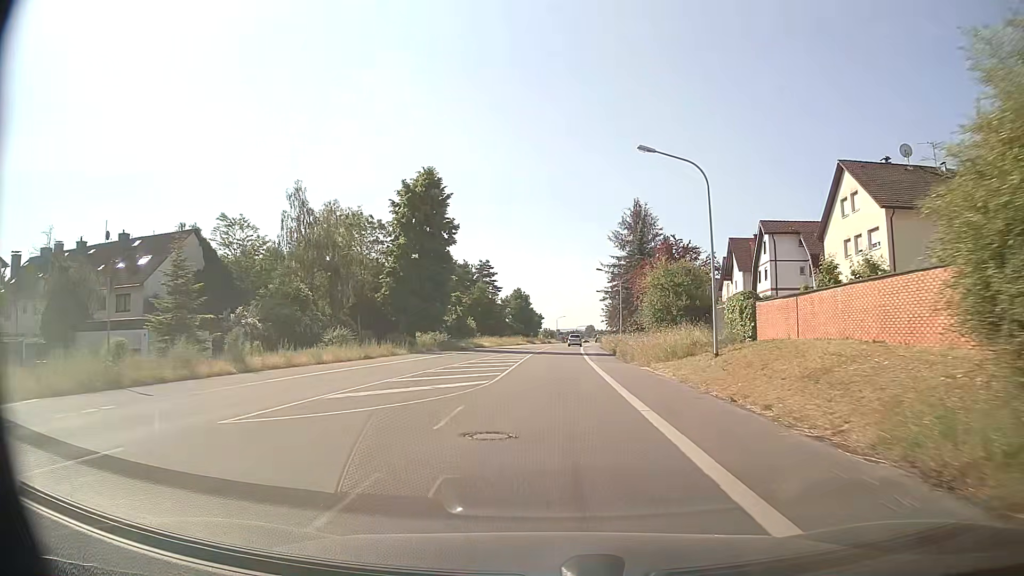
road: primary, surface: asphalt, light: Day
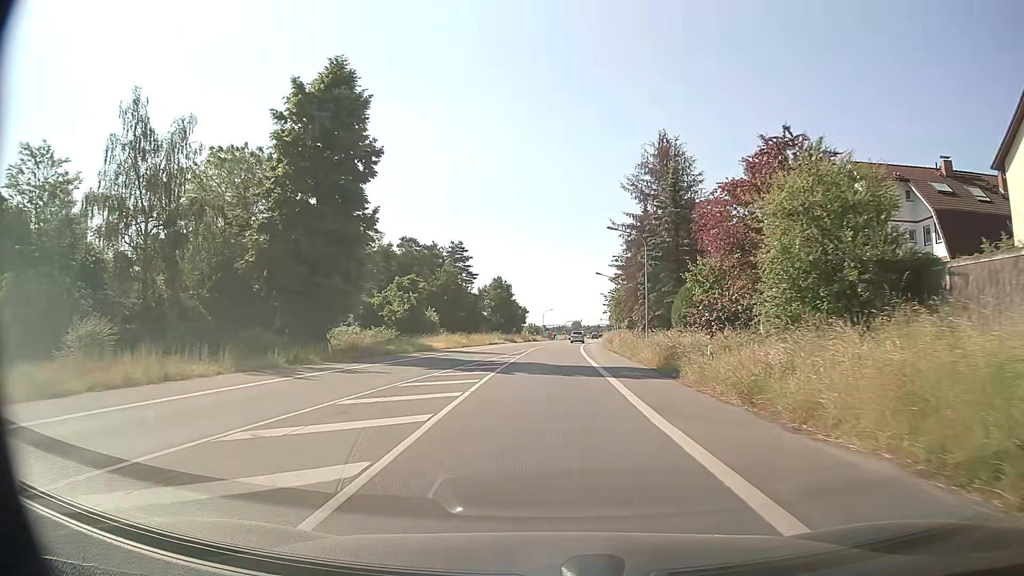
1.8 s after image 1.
(+0.2, +23.8) m; +1°
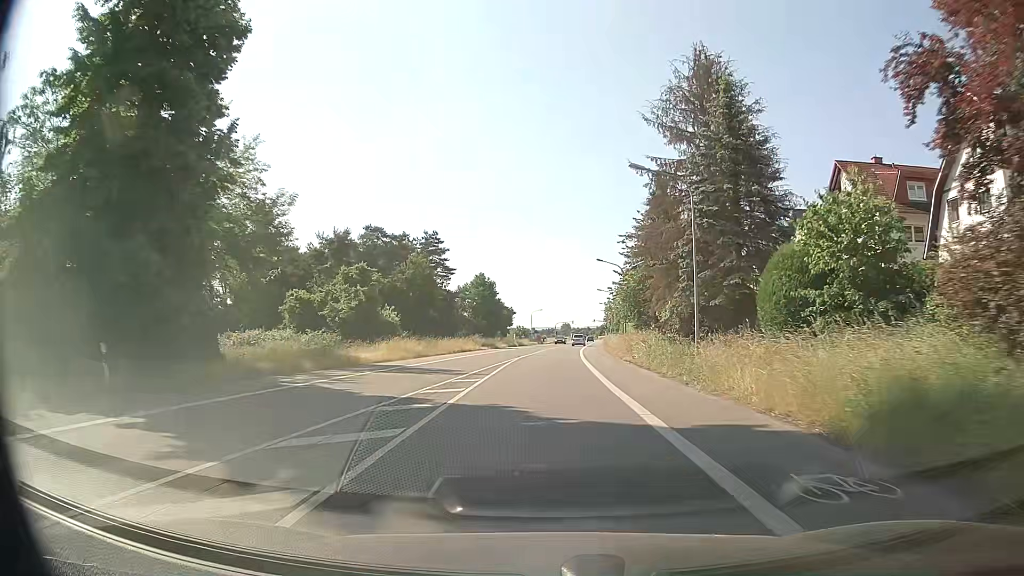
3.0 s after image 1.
(+0.2, +16.1) m; +1°
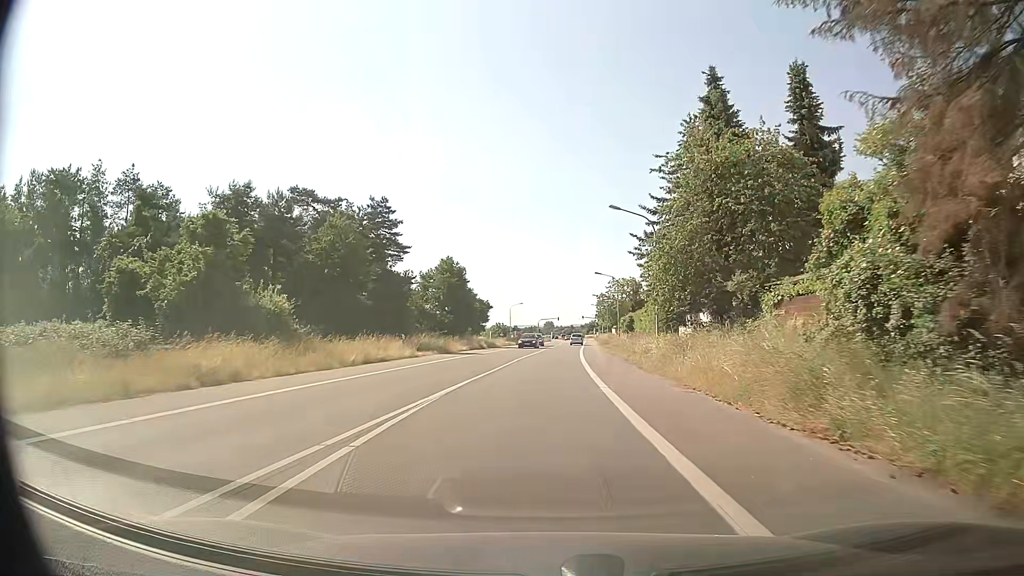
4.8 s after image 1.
(+0.5, +24.3) m; +2°
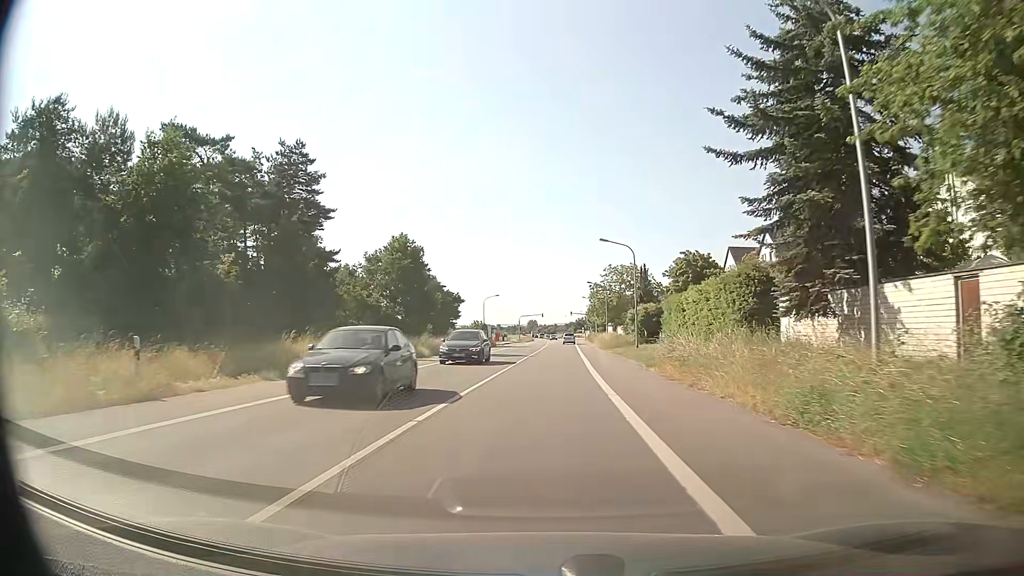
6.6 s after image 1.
(+0.2, +24.7) m; +1°
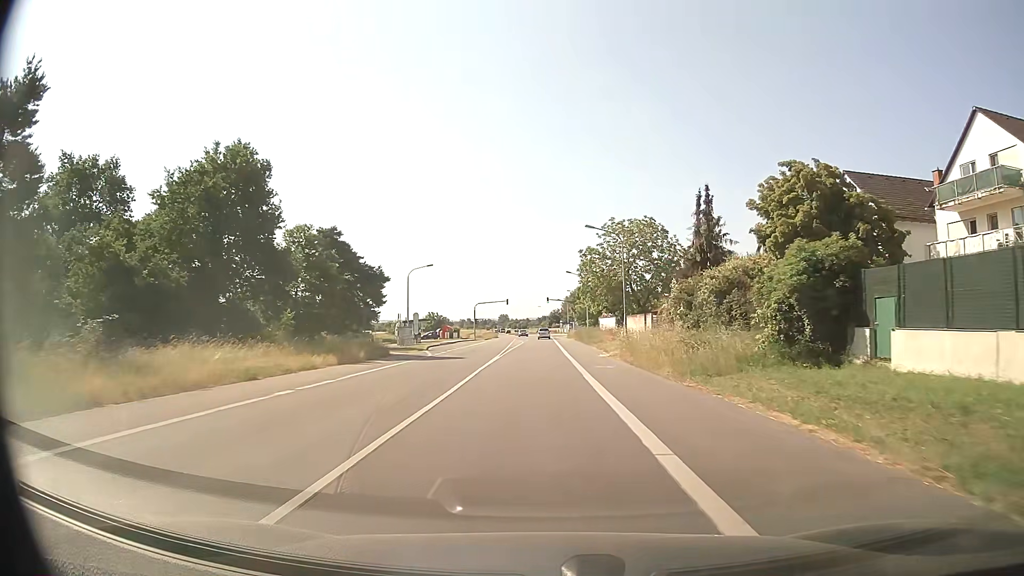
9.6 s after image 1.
(+0.9, +42.1) m; +2°
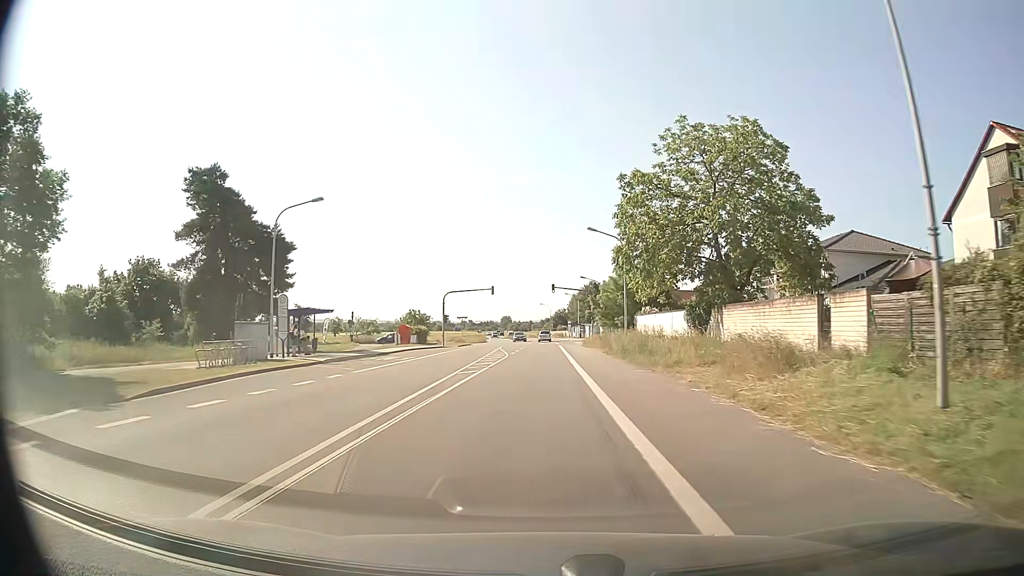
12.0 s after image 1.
(0.0, +34.7) m; -1°
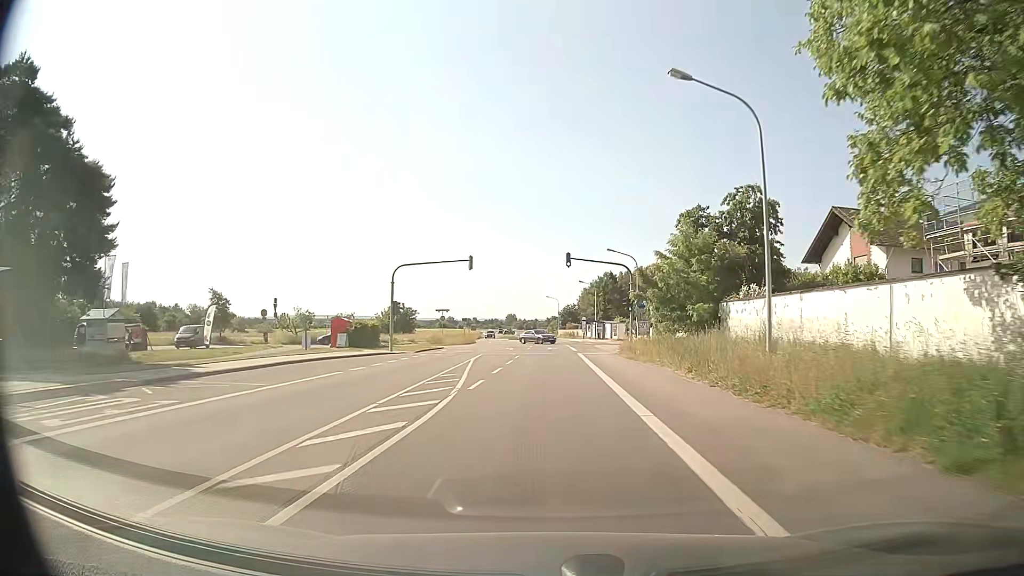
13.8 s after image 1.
(0.0, +26.6) m; 0°
(0, +10) (0, +20) (0, +30) (0, +40) (0, +50) (0, +60) (0, +70) (0, +80) (-1, +90) (-1, +100) m
